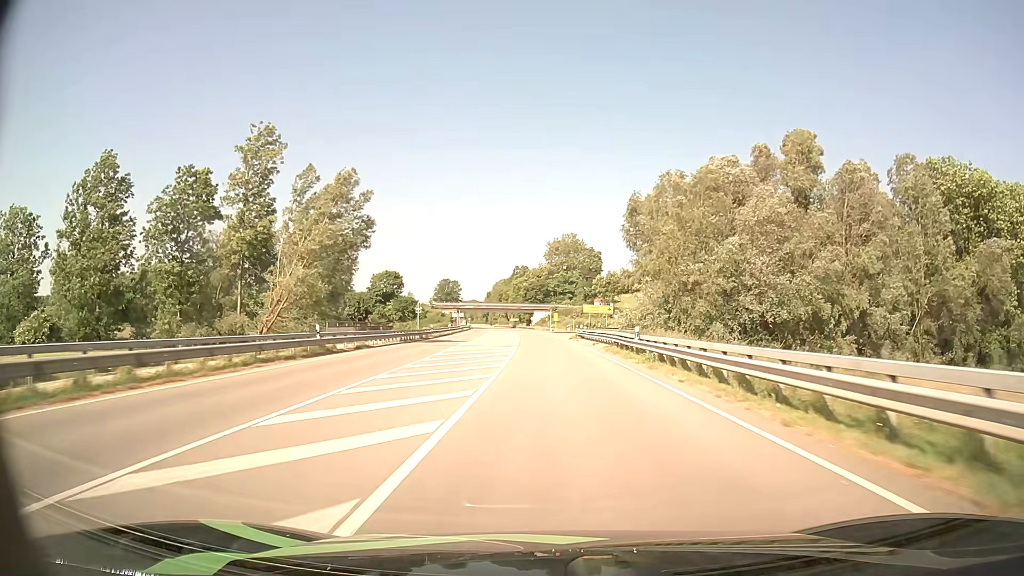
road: primary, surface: asphalt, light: Day
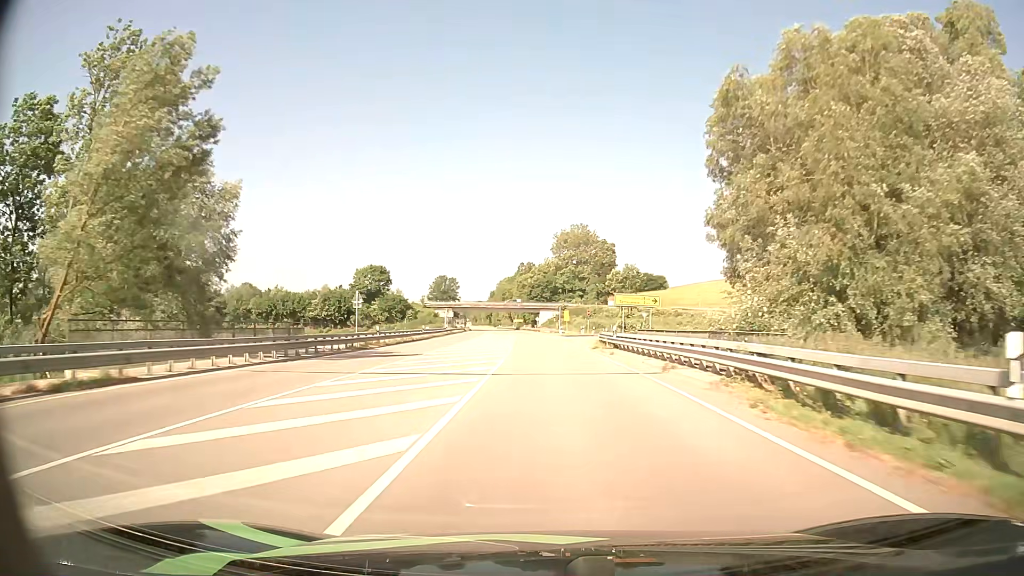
(-0.1, +23.9) m; -1°
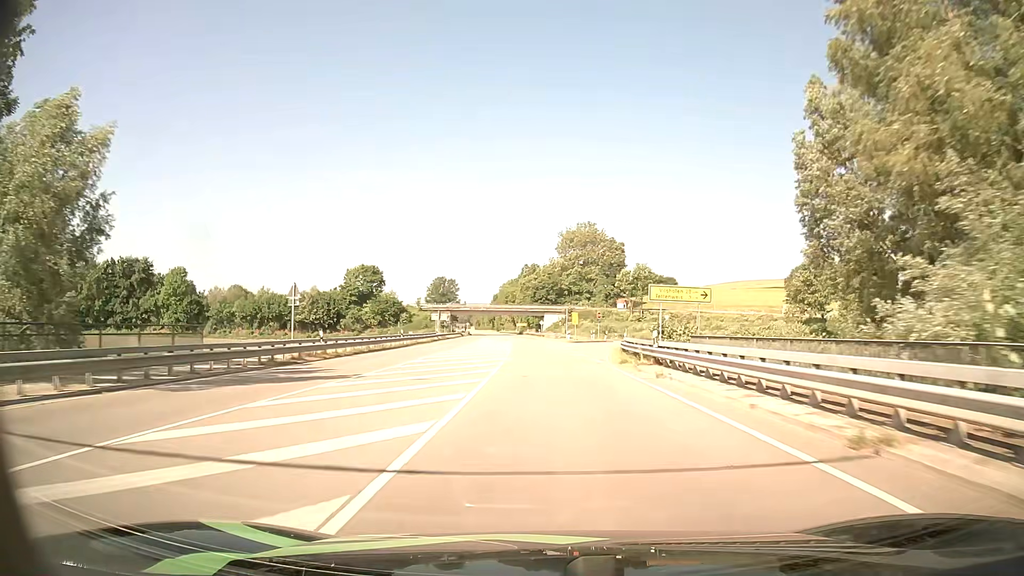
(-0.1, +12.0) m; -1°
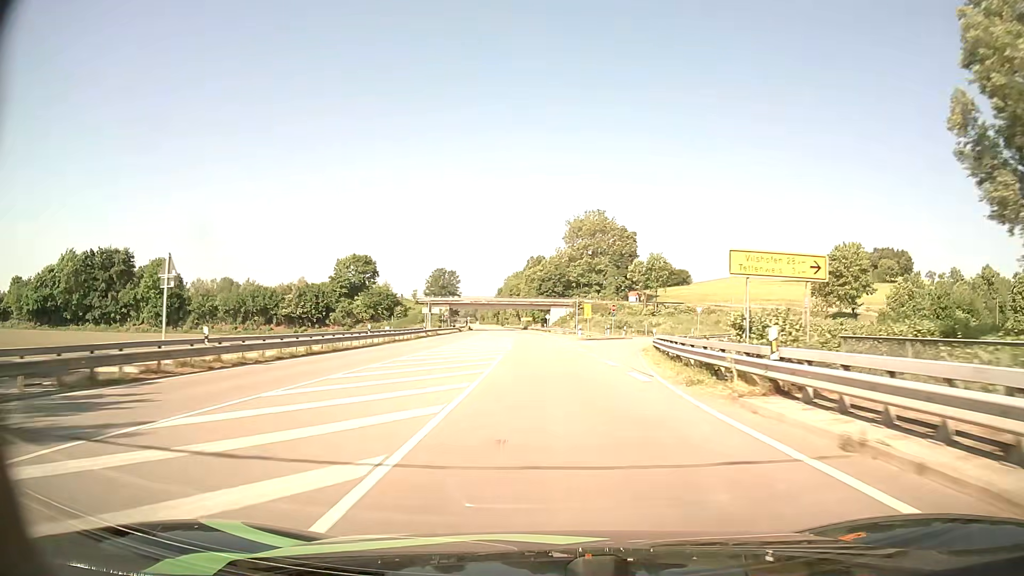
(0.0, +12.0) m; 0°
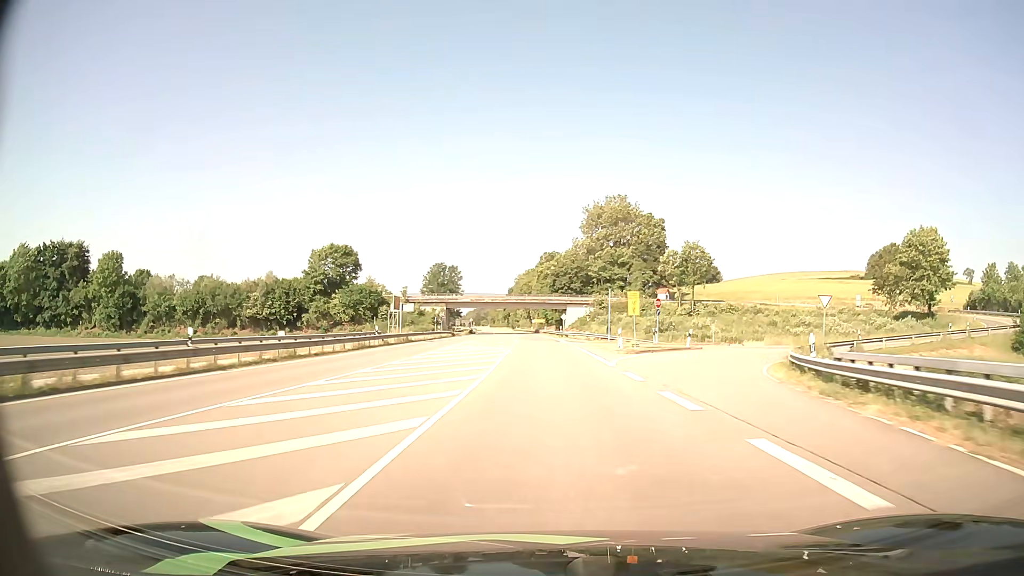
(-0.3, +23.9) m; -1°
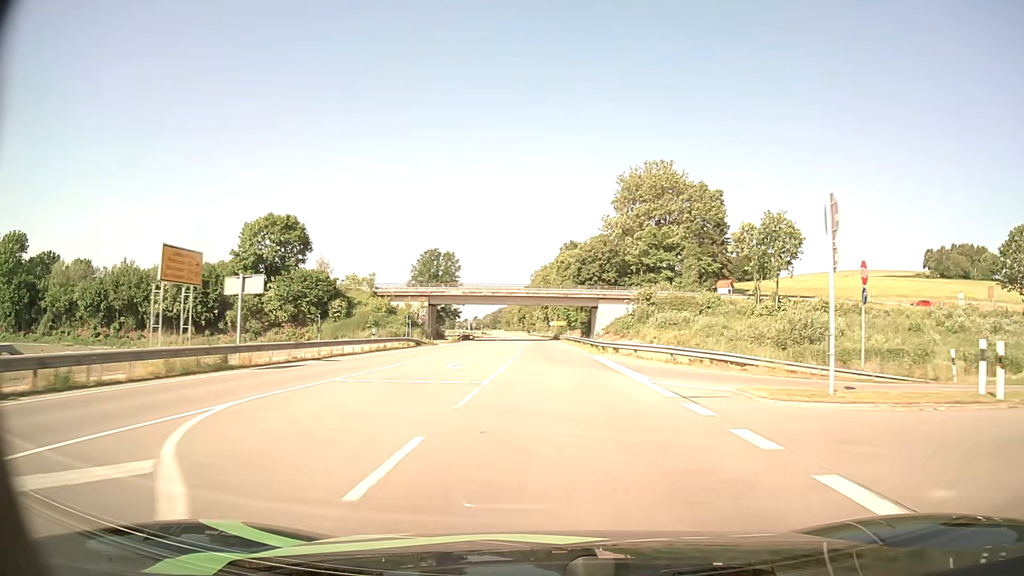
(-0.6, +36.0) m; -2°
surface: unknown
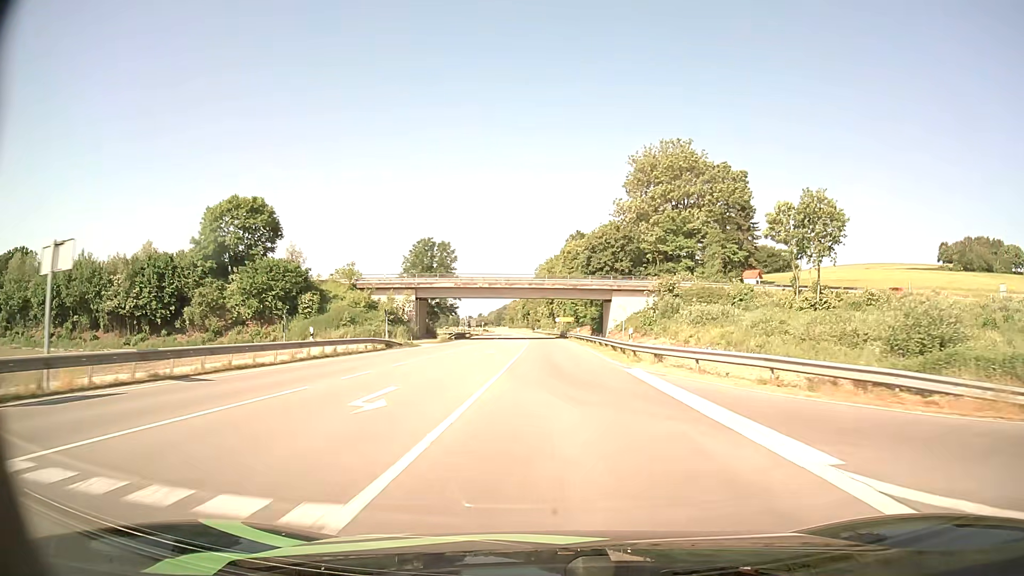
(-0.1, +12.0) m; -1°
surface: asphalt
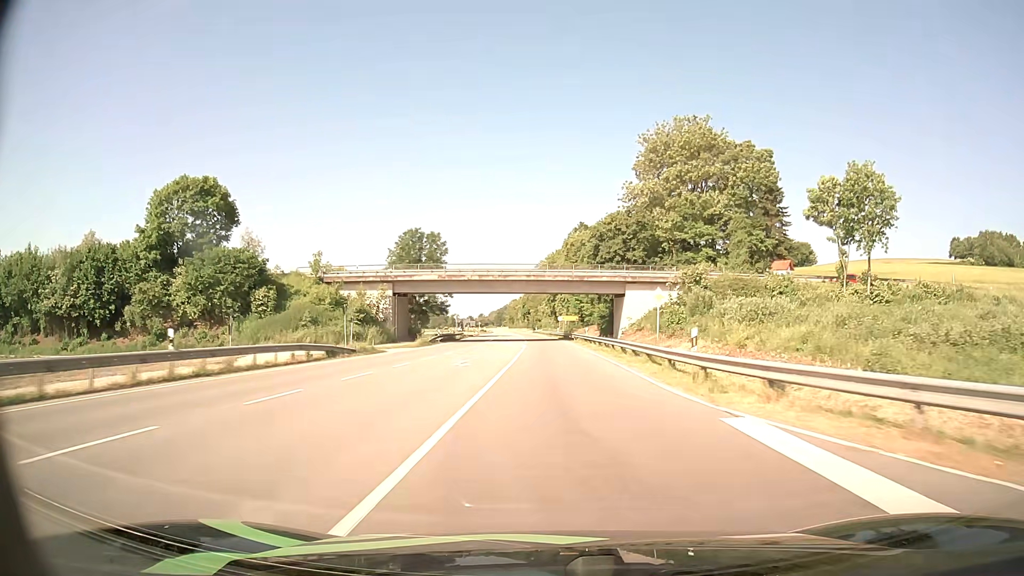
(0.0, +12.1) m; 0°
(0, +10) (0, +20) (0, +30) (0, +40) (0, +50) (-1, +60) (-1, +70) (-1, +80) (-2, +90) (-2, +100) m
